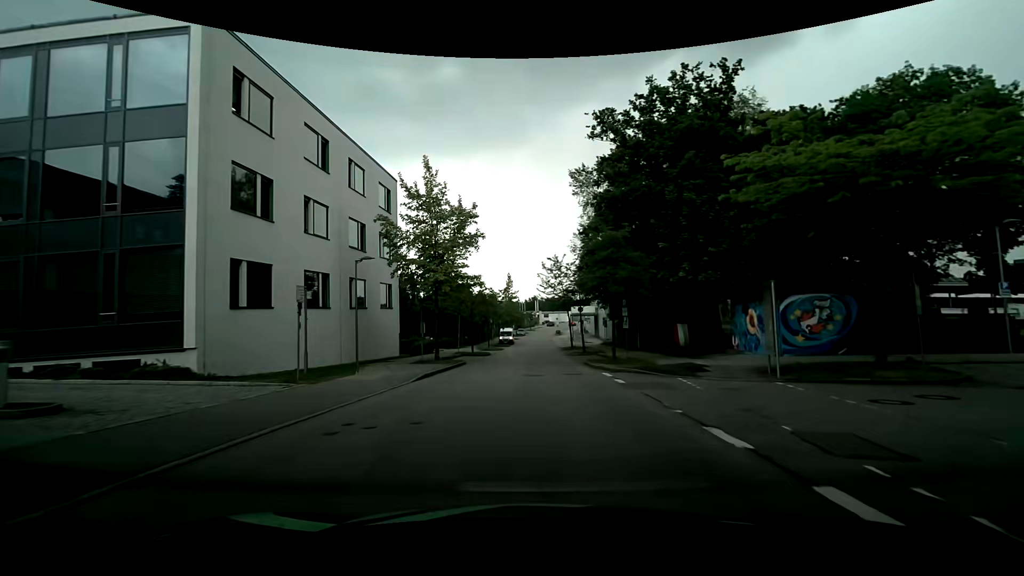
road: residential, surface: asphalt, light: Day
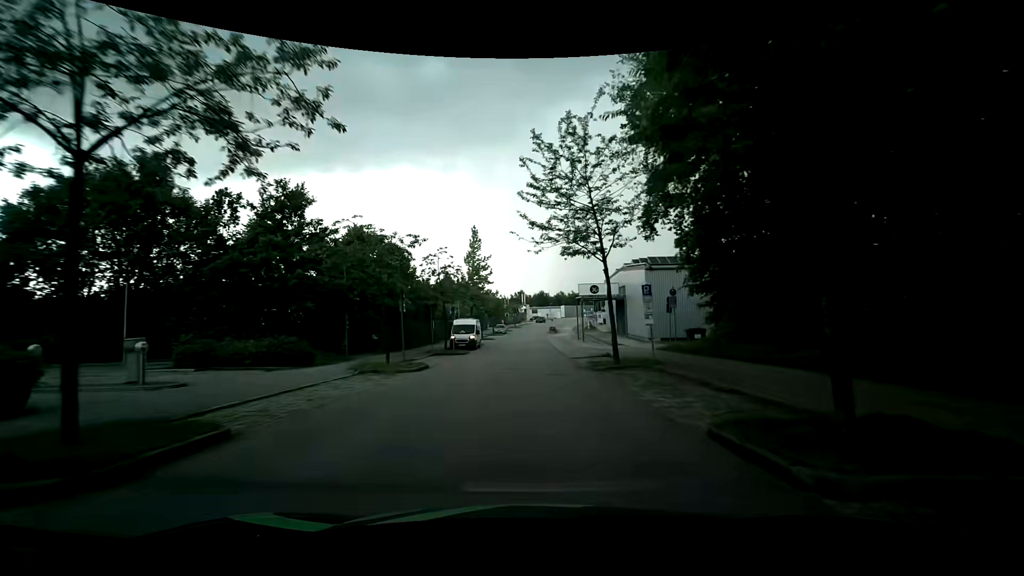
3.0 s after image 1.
(+0.4, +34.7) m; +1°
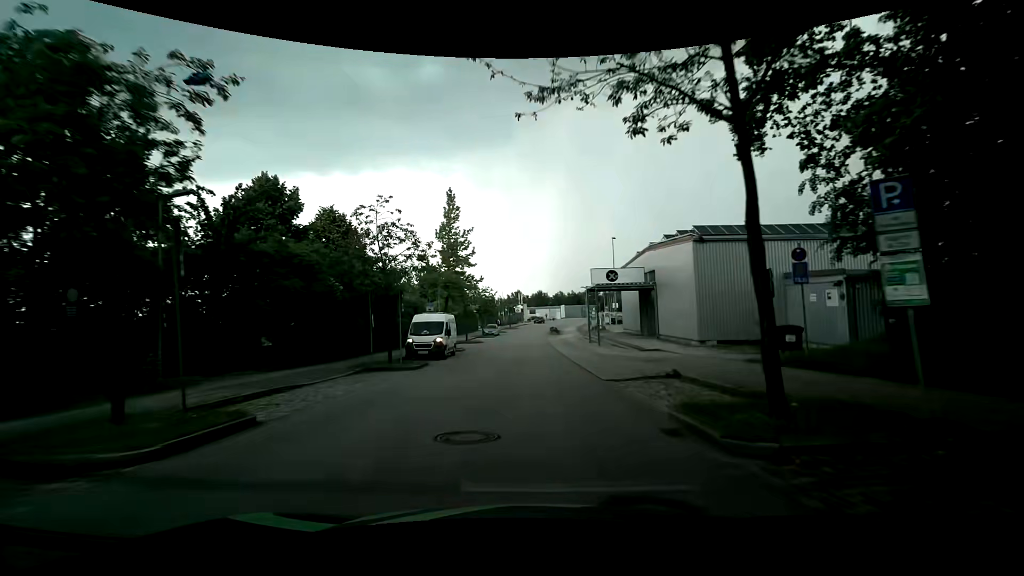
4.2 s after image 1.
(+0.1, +12.9) m; +1°
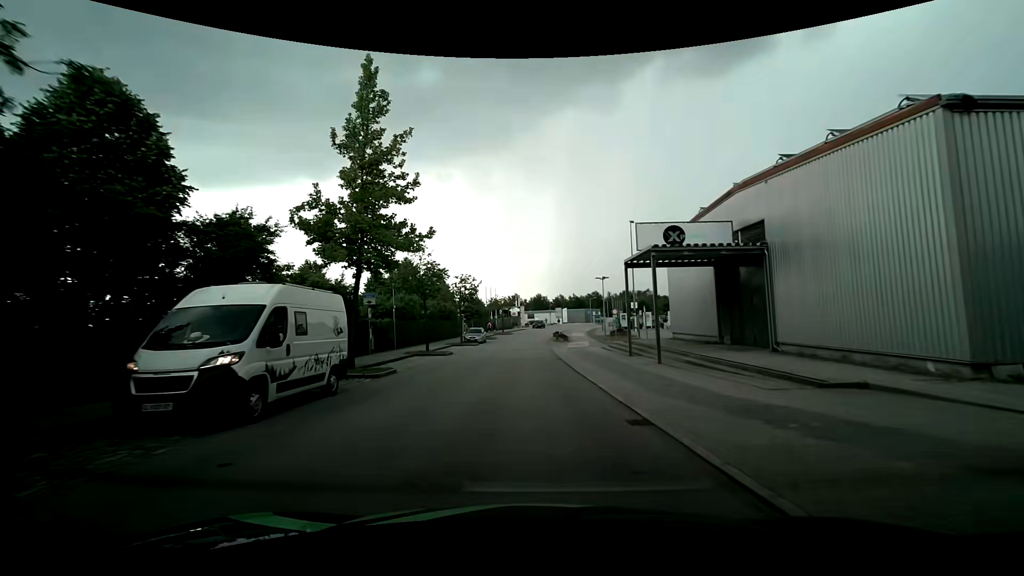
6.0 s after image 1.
(-0.2, +17.6) m; 0°
(0, +10) (0, +20) (0, +30) (0, +40) (0, +50) (0, +60) (+1, +70) (+2, +80) (+4, +90) (+6, +99) m
